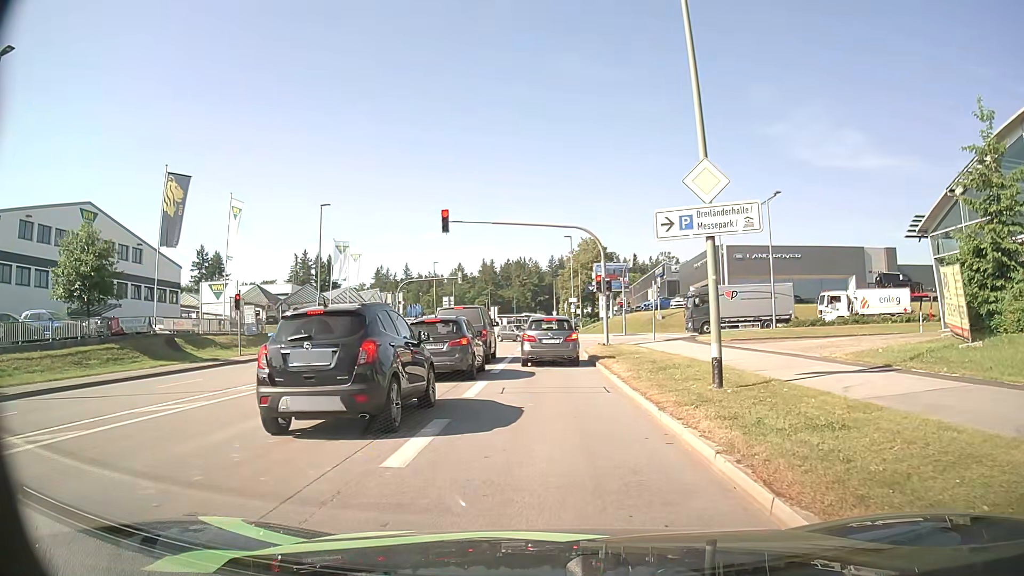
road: tertiary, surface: asphalt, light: Day
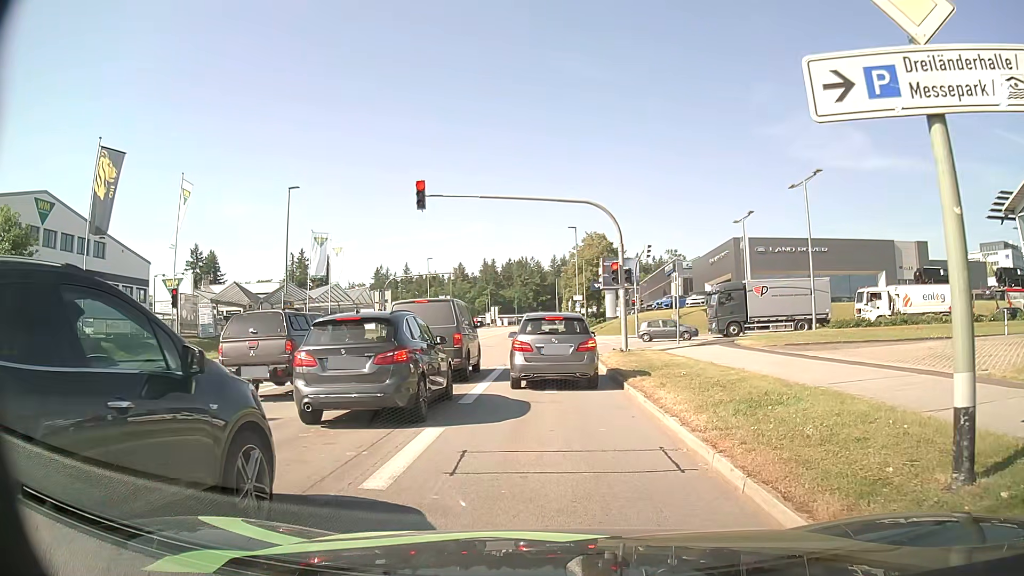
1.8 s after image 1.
(0.0, +6.8) m; 0°
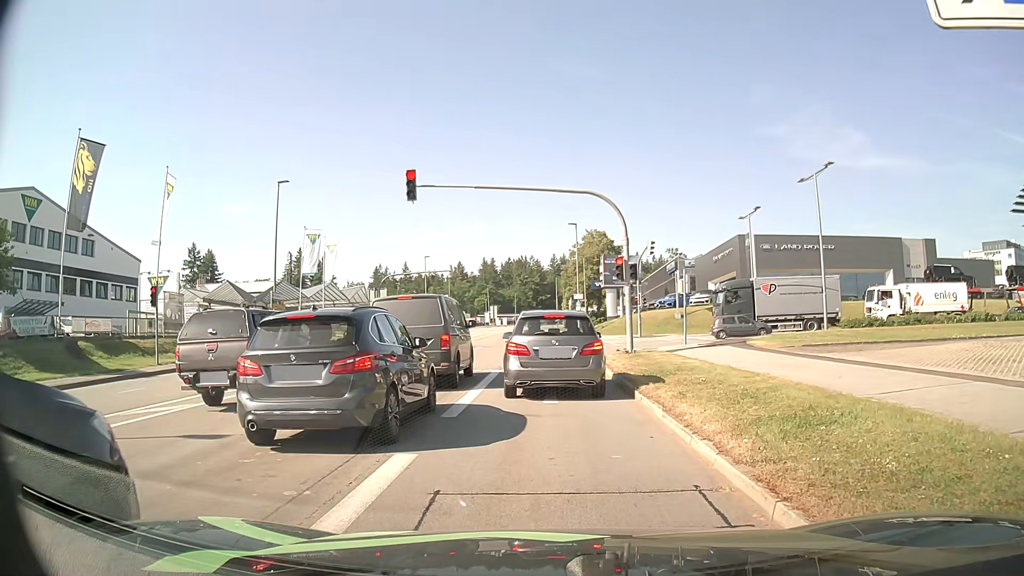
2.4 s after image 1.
(0.0, +1.7) m; -1°
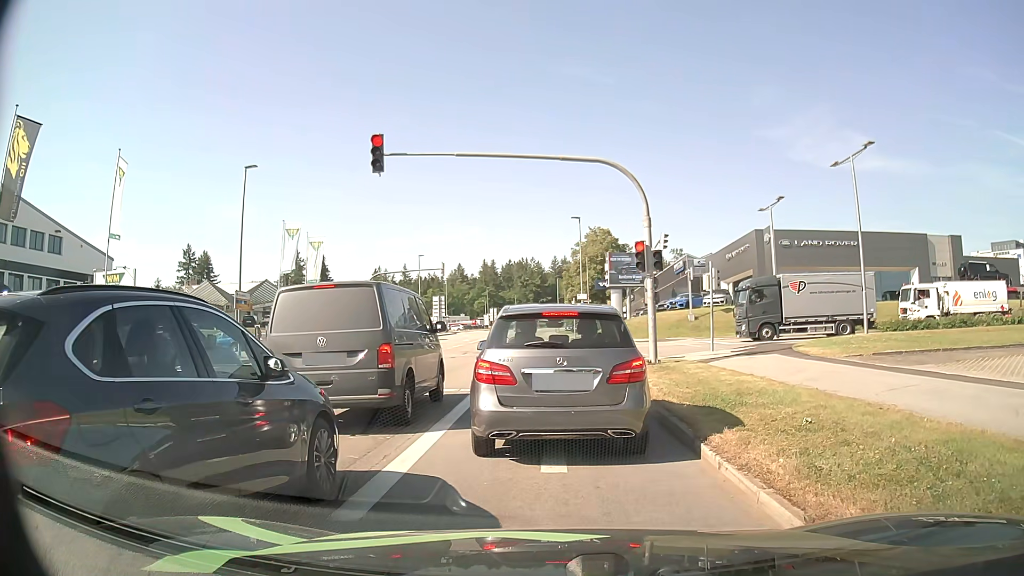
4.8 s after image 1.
(0.0, +5.0) m; 0°
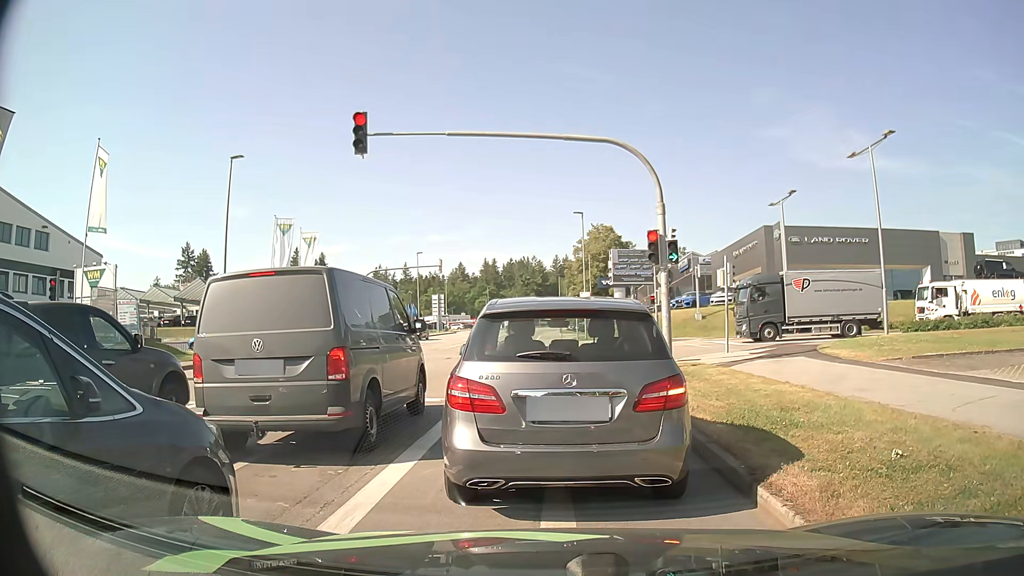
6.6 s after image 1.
(0.0, +2.0) m; +2°
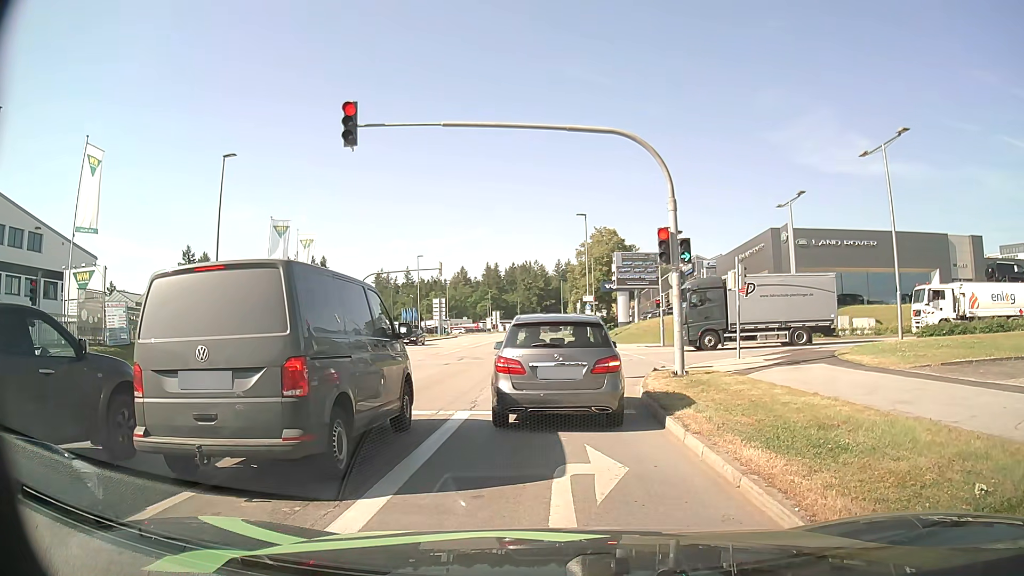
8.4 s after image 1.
(0.0, +1.3) m; 0°
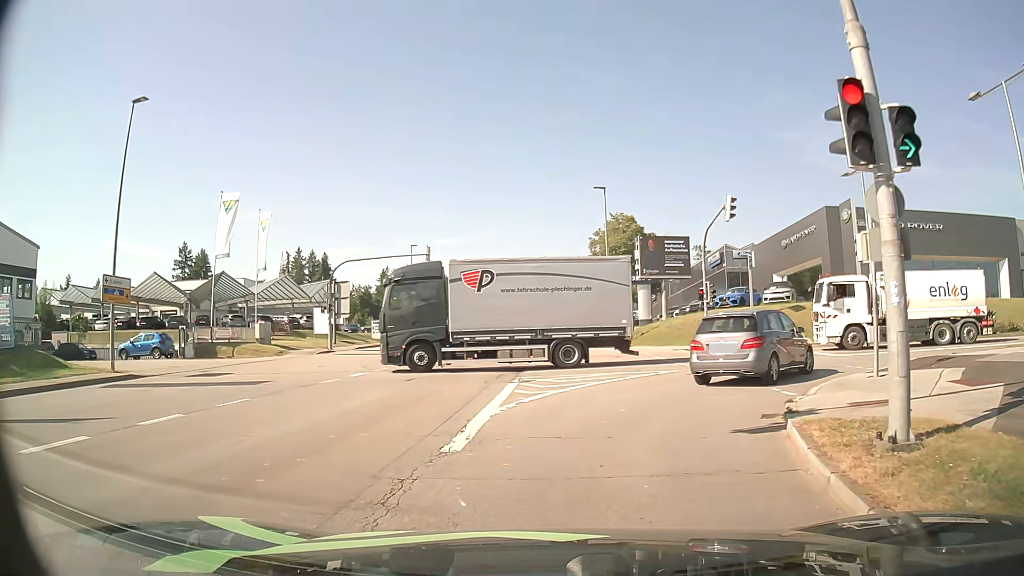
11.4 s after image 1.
(-0.5, +10.0) m; -3°
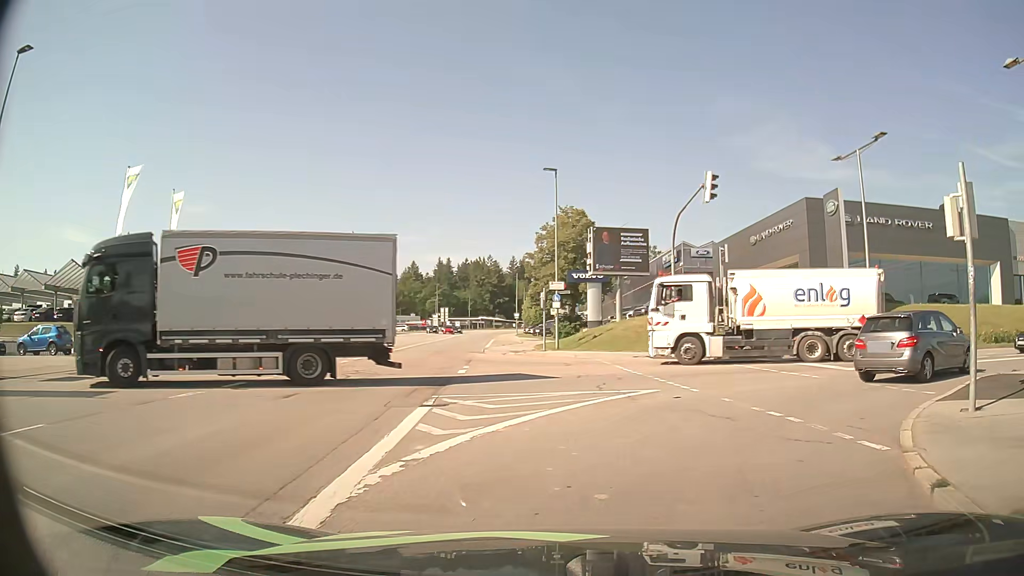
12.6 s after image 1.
(+0.1, +5.5) m; +3°
(+2, +10) (+9, +16) (+19, +18) (+29, +18) (+39, +18) (+49, +17) (+59, +15) (+69, +13) (+78, +11) (+88, +8) m
